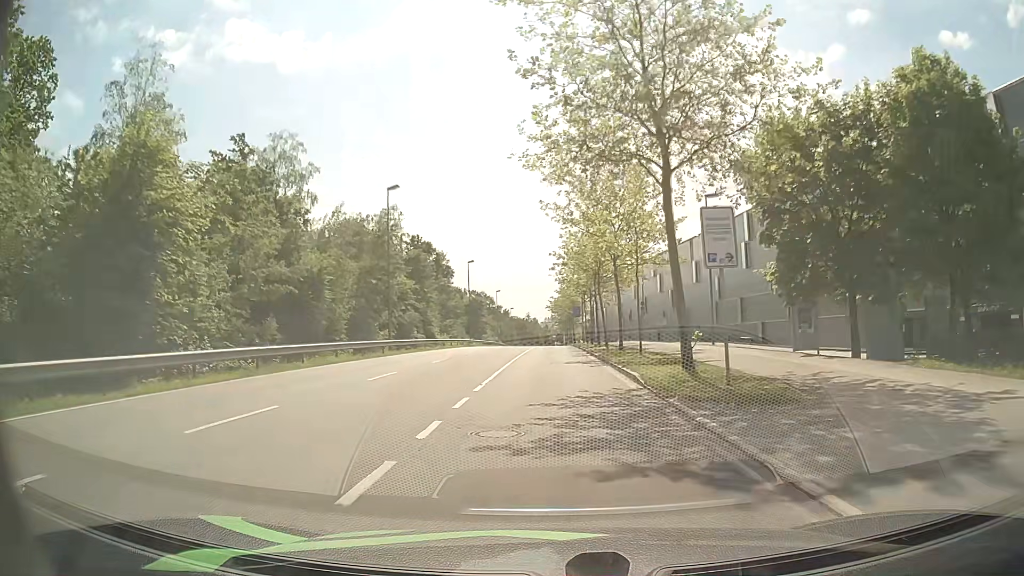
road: secondary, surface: asphalt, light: Day
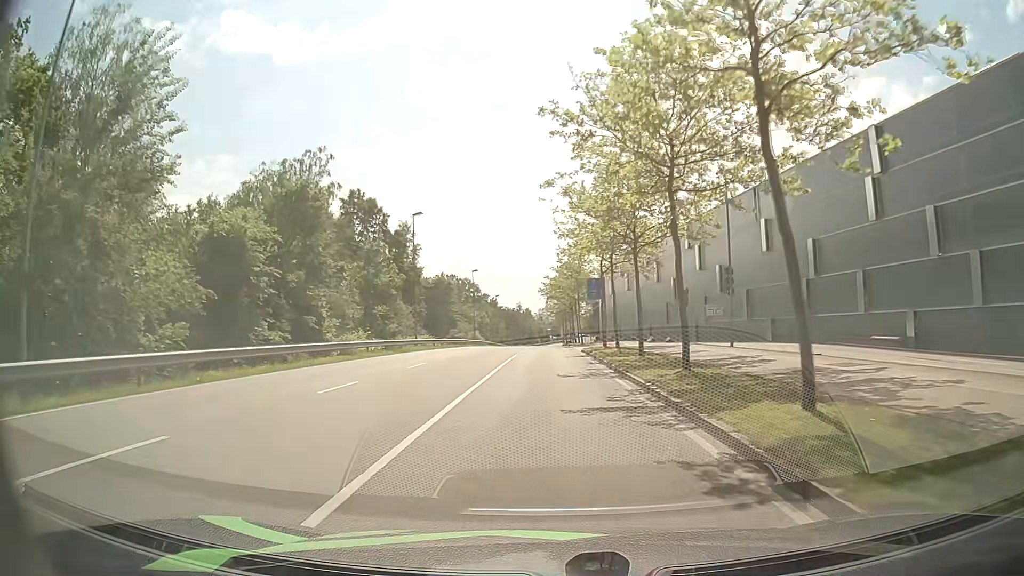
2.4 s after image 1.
(+0.2, +30.6) m; +1°
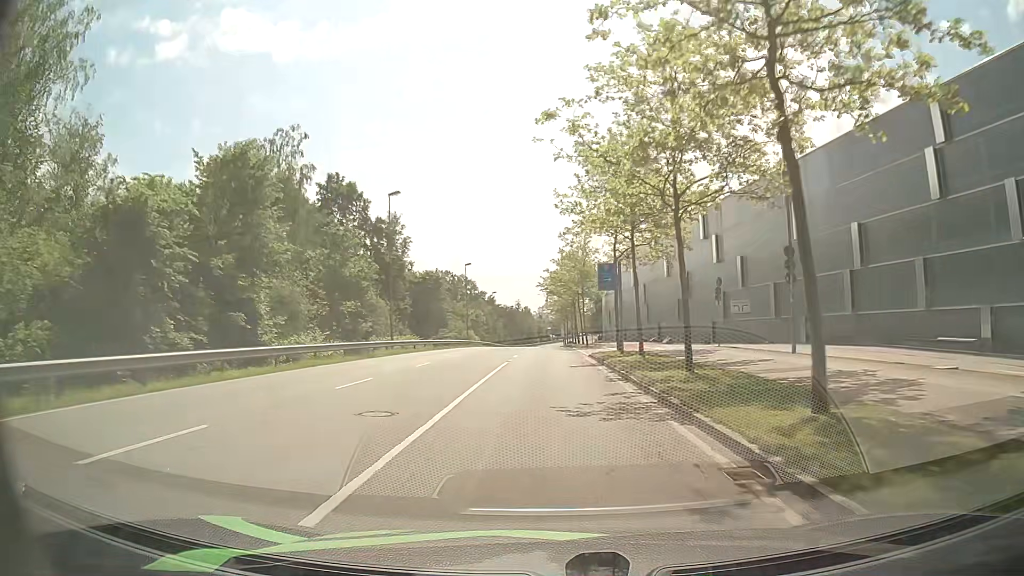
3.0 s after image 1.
(0.0, +7.8) m; 0°
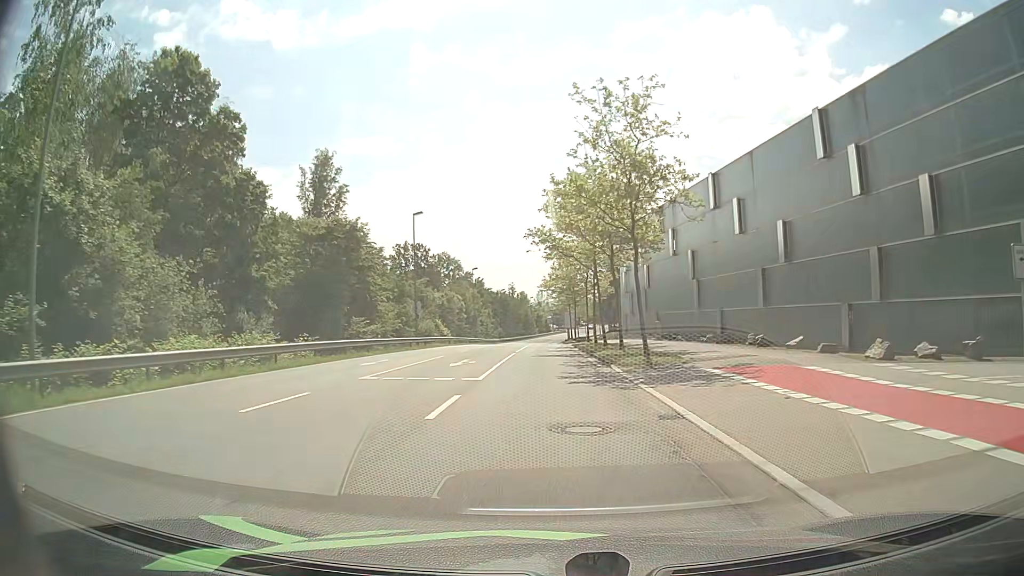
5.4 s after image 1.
(-0.1, +32.0) m; -1°
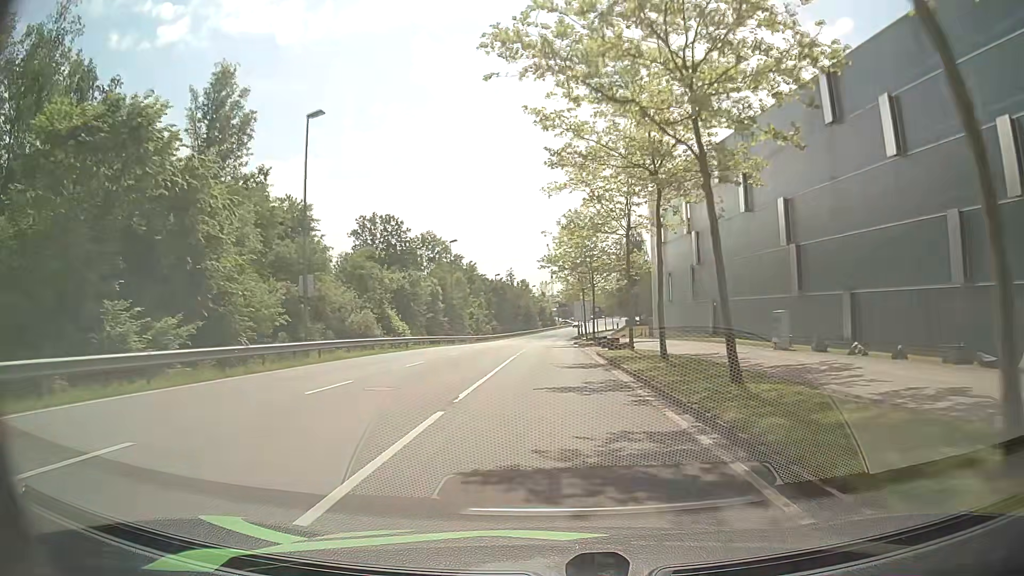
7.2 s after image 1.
(+0.1, +24.3) m; 0°
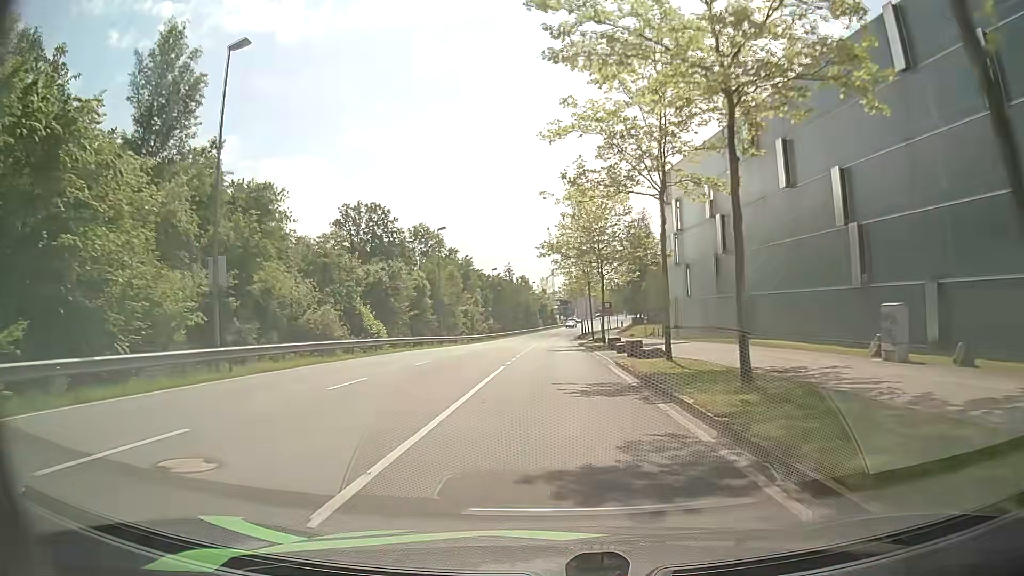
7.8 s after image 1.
(0.0, +7.9) m; 0°
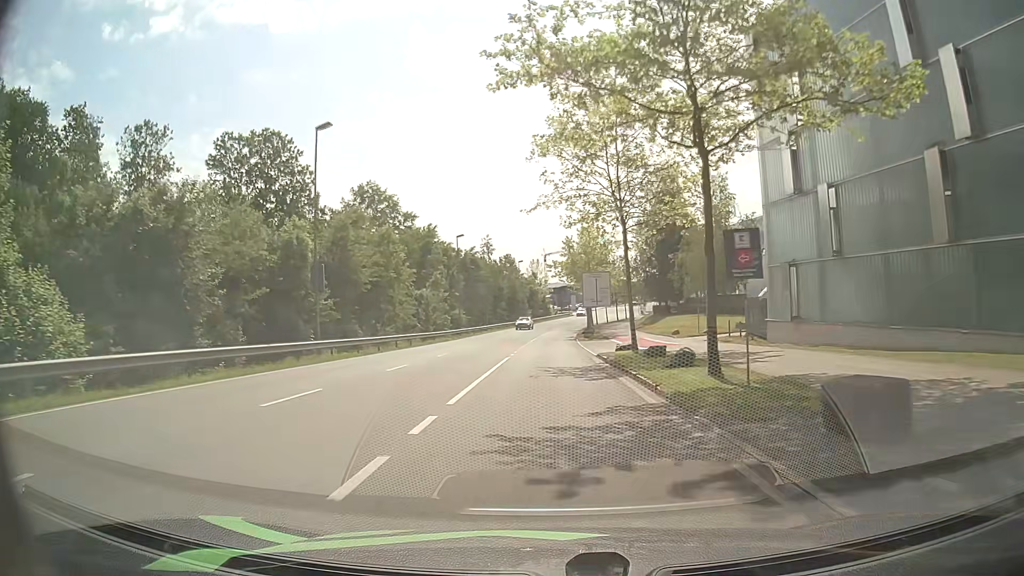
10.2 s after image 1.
(0.0, +30.0) m; 0°
